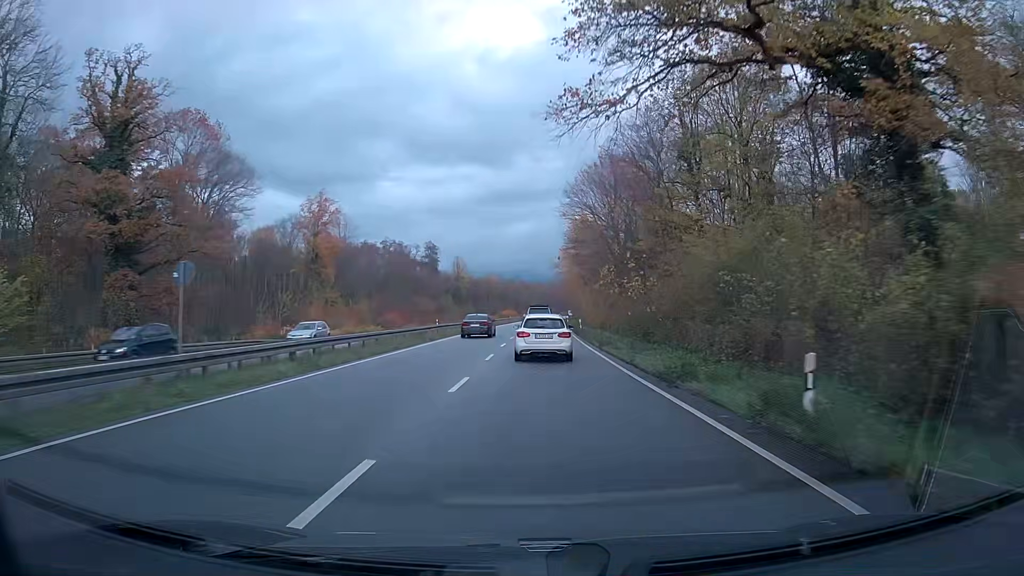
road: trunk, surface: asphalt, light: Day
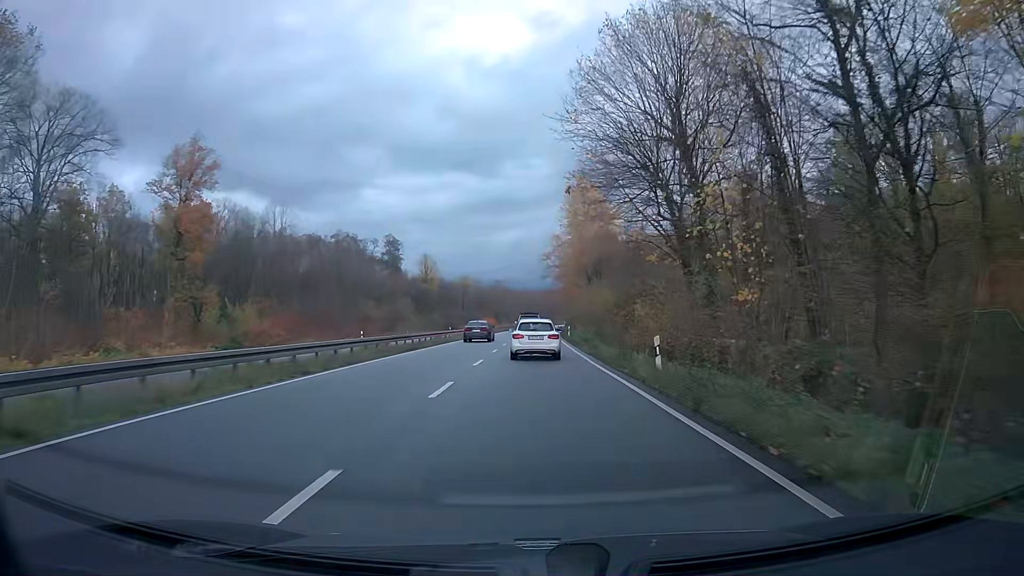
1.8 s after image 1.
(+0.1, +36.1) m; +1°
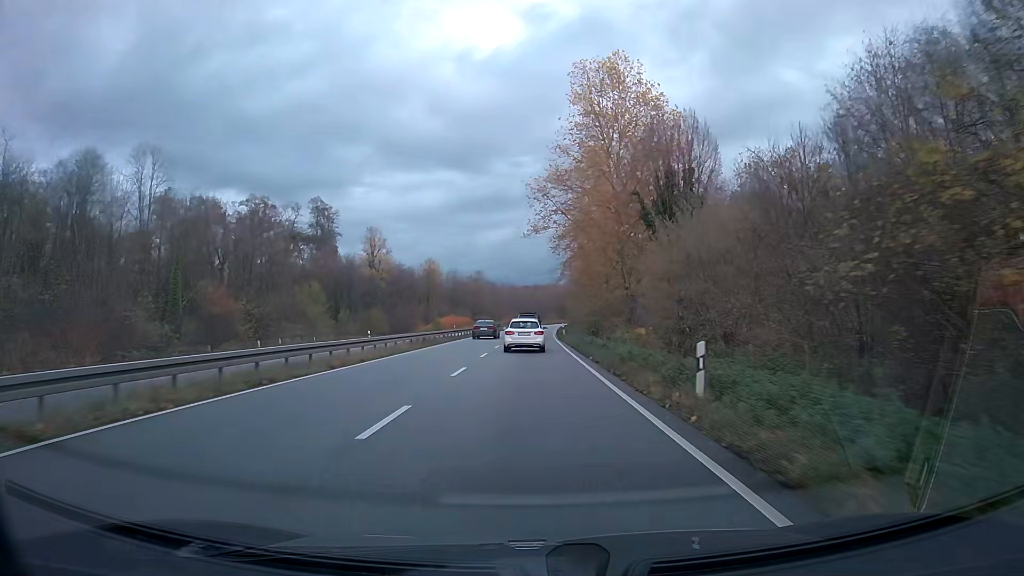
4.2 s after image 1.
(+0.4, +48.9) m; +1°
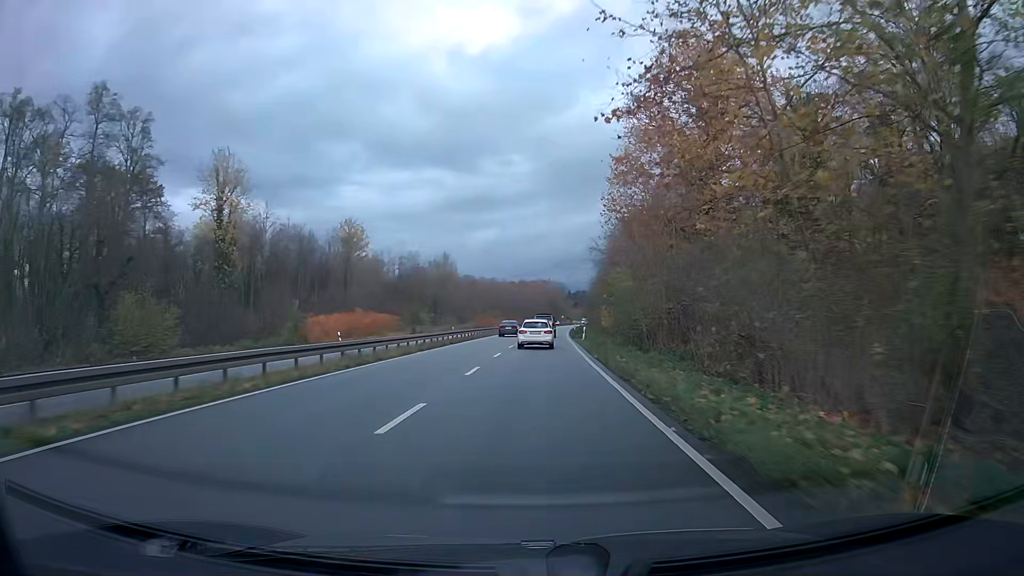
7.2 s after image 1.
(+0.6, +61.9) m; +1°
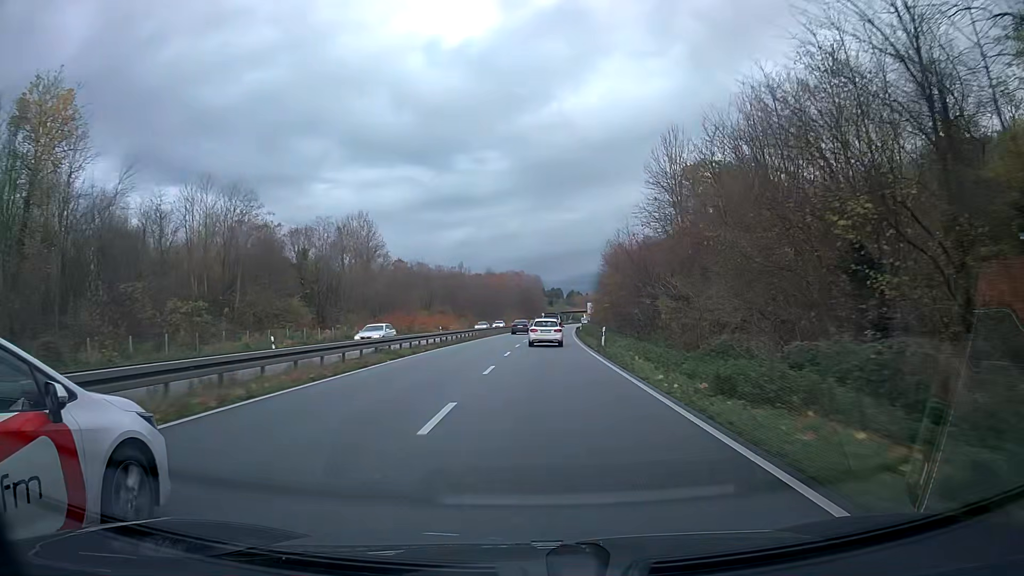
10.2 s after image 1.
(+1.2, +62.3) m; +2°
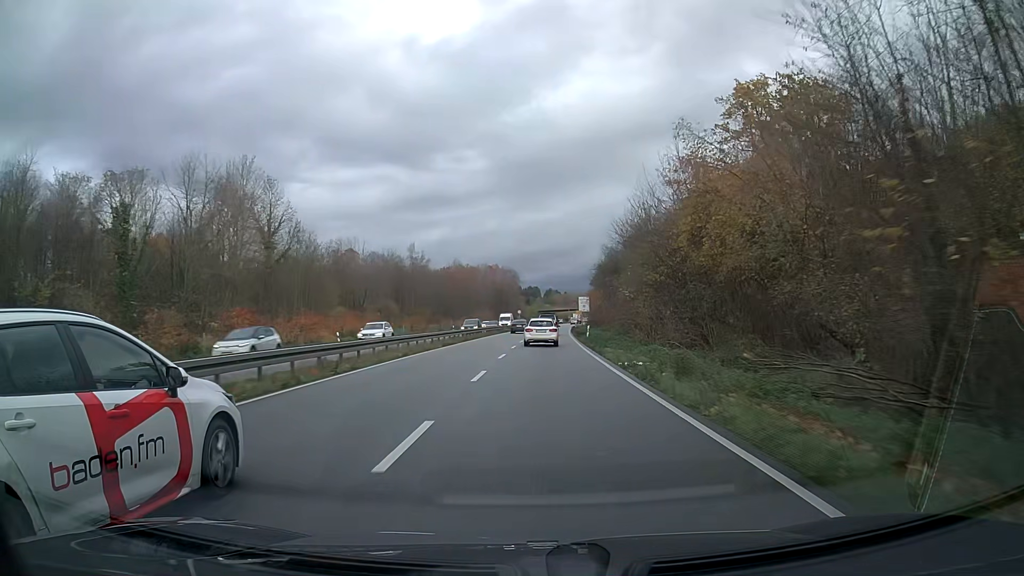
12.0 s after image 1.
(+0.7, +37.6) m; +2°
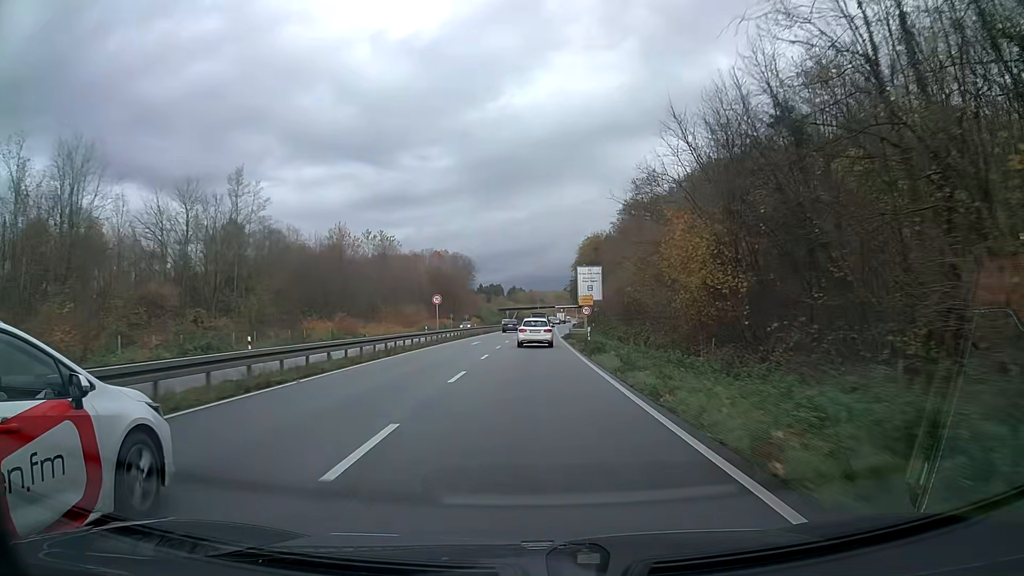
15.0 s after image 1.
(+1.7, +62.6) m; +3°
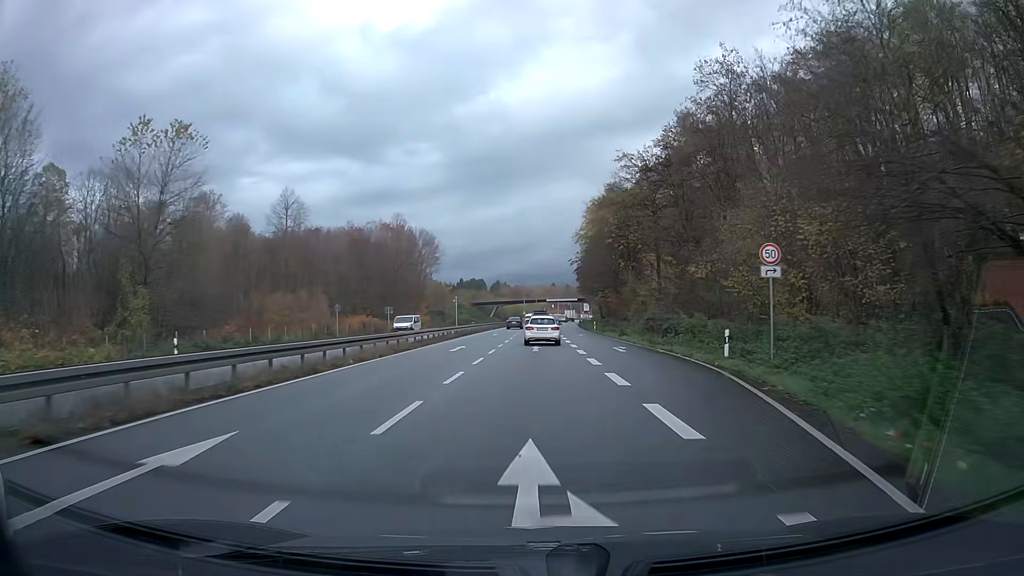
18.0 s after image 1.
(+0.6, +60.0) m; +1°
